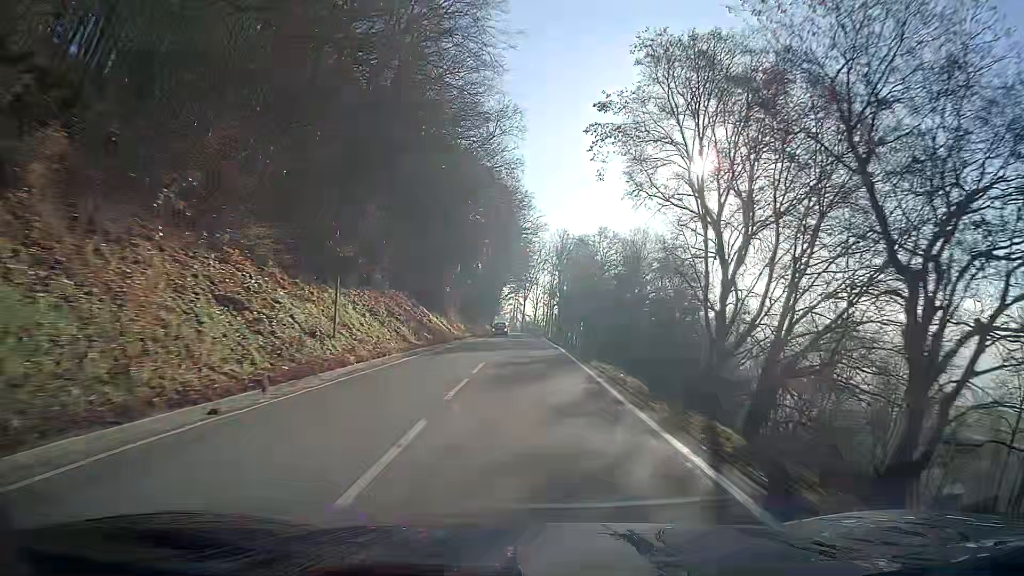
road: secondary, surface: asphalt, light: Day
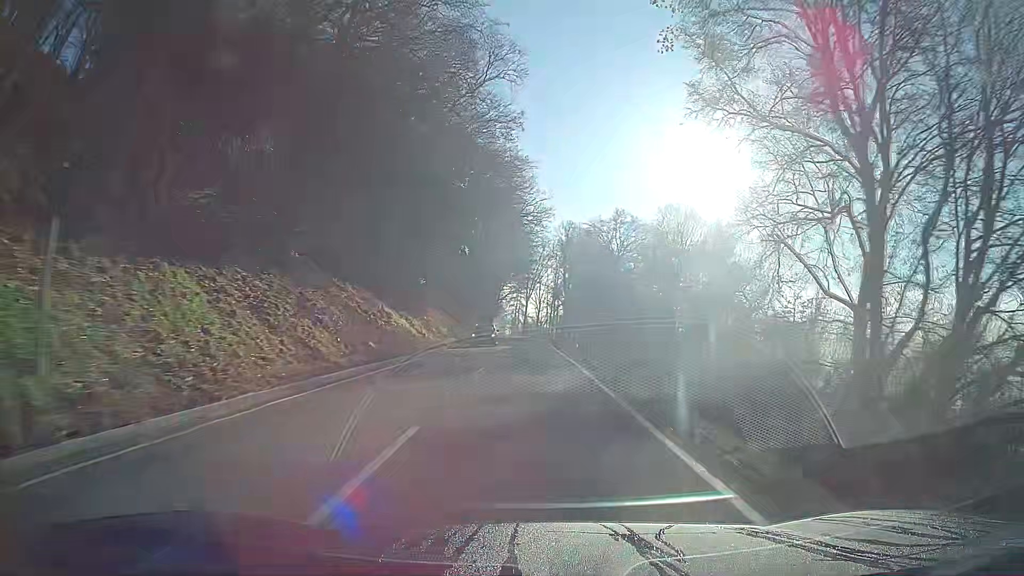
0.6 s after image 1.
(0.0, +12.7) m; 0°
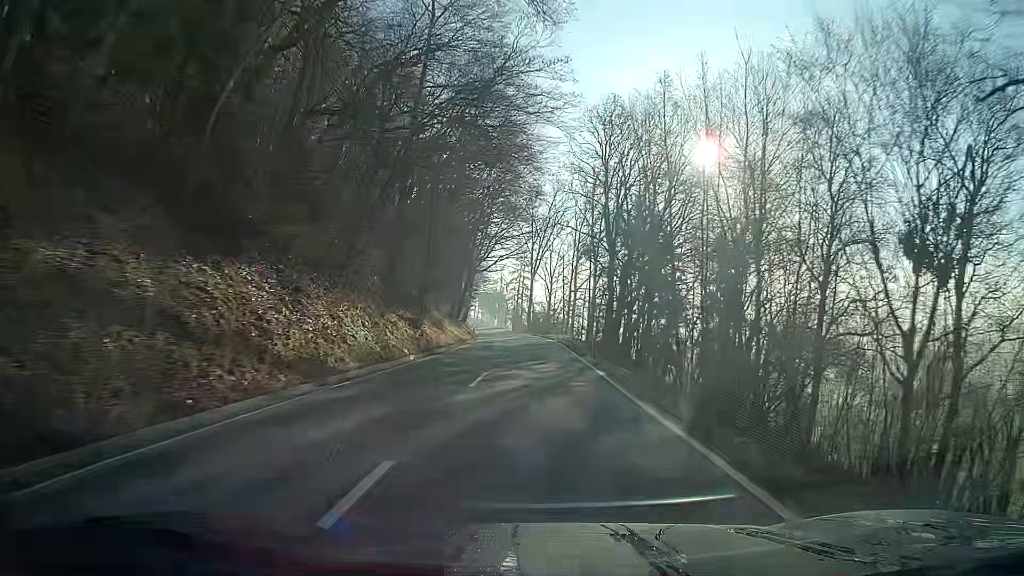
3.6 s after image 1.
(-0.7, +64.4) m; -1°
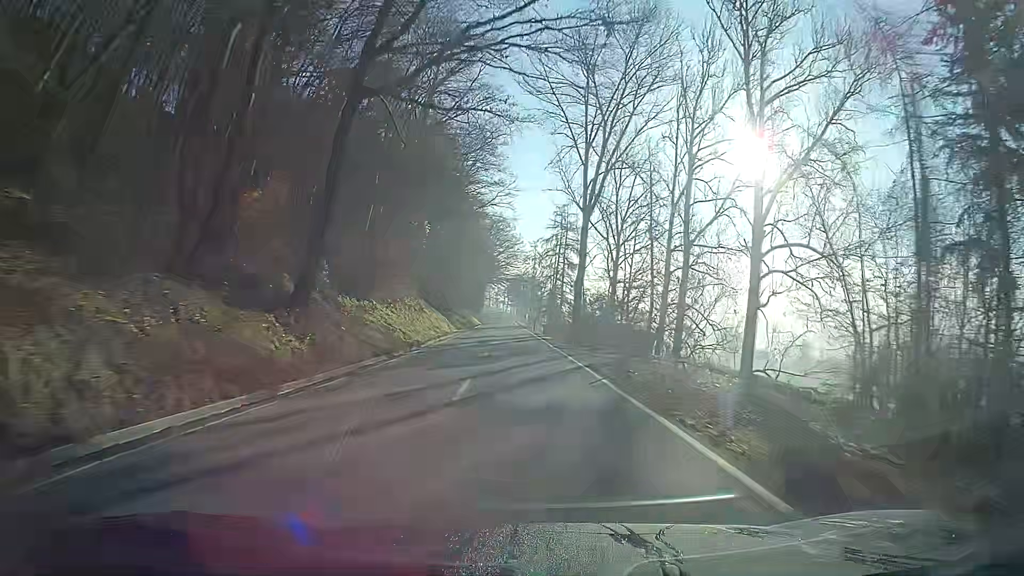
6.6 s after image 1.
(-1.6, +65.2) m; -4°
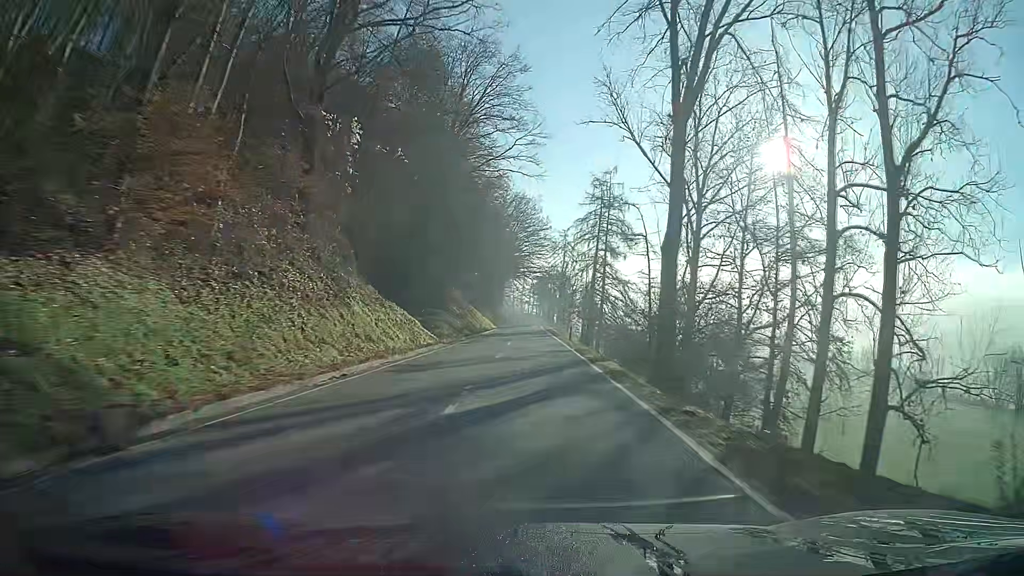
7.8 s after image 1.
(-0.5, +26.6) m; -2°
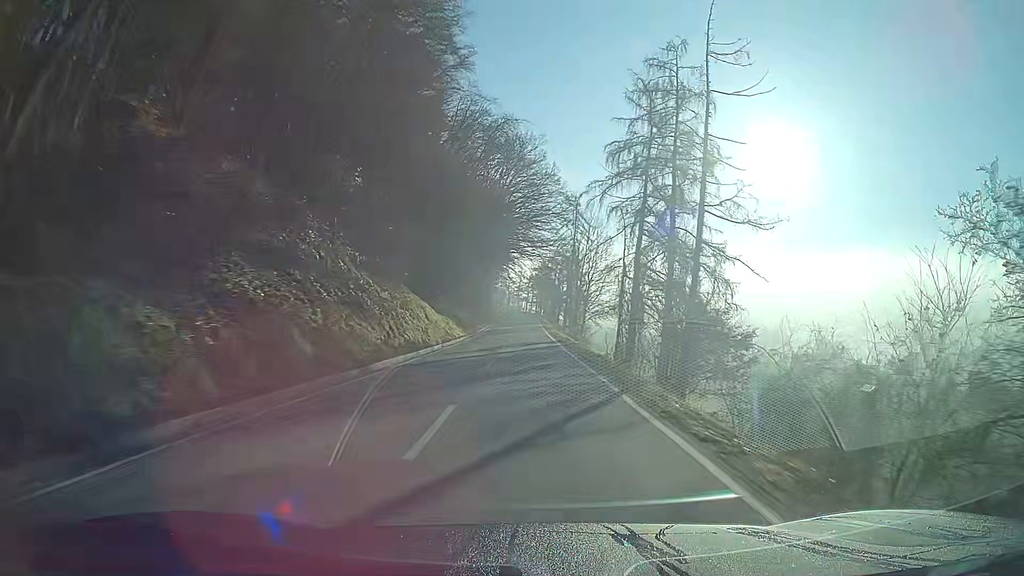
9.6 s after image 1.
(-0.1, +40.1) m; 0°
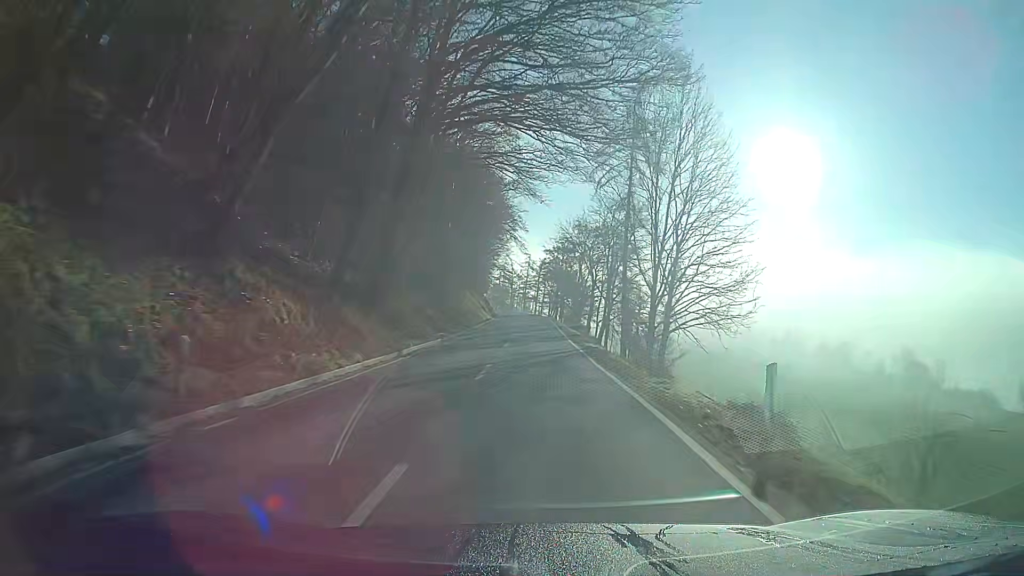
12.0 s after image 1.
(-0.3, +53.4) m; 0°
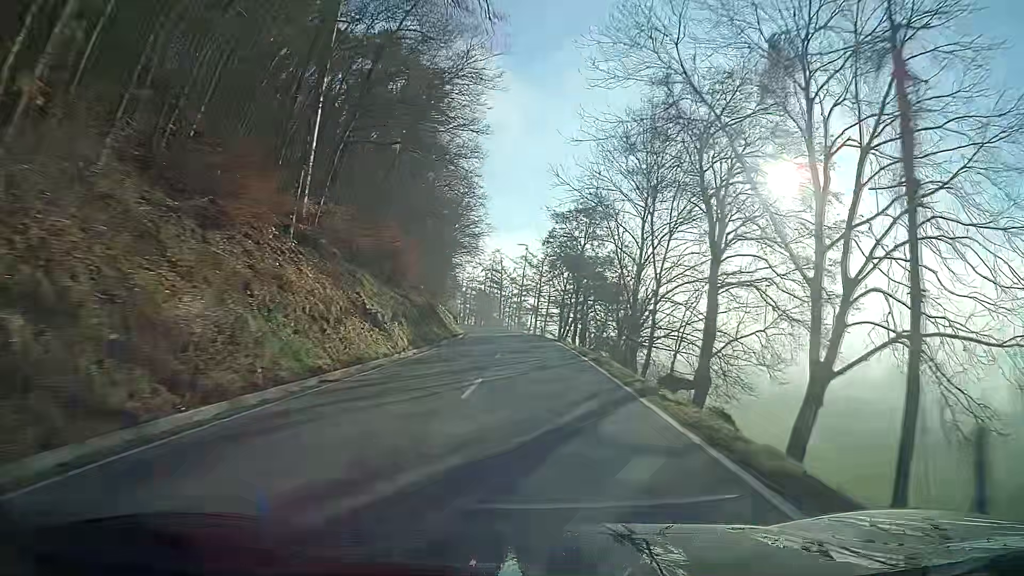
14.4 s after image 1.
(0.0, +52.5) m; 0°
